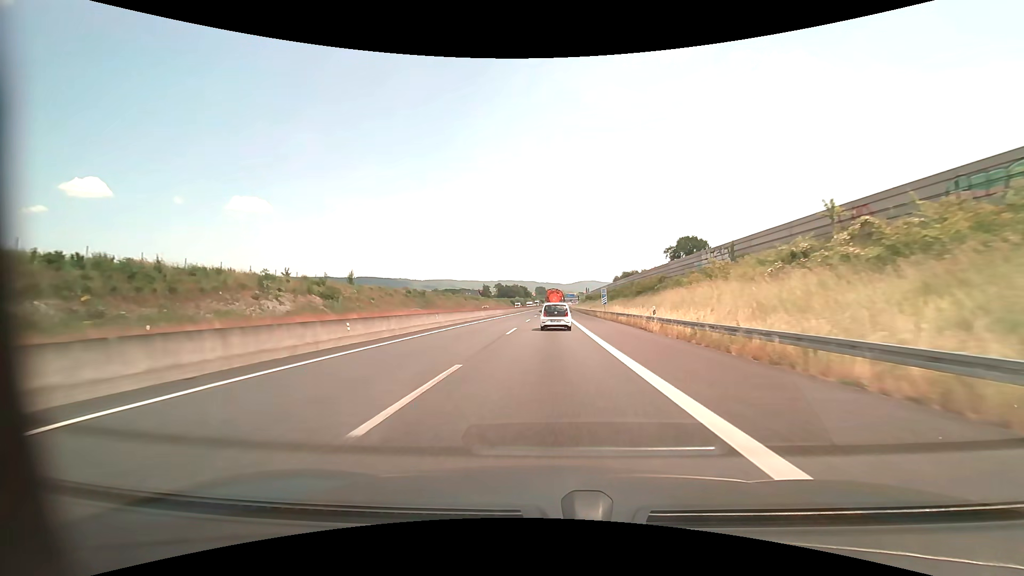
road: motorway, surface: asphalt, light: Day
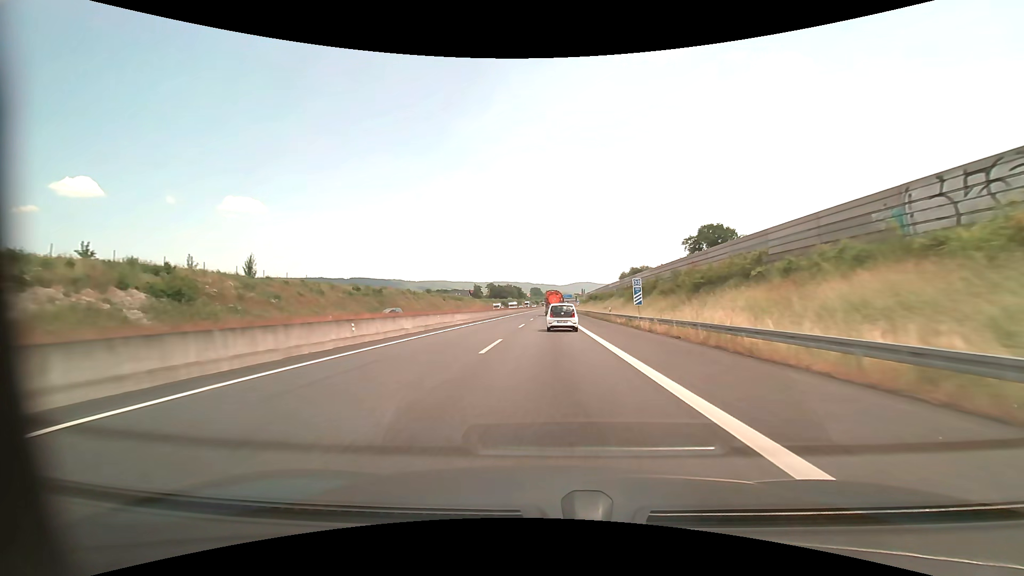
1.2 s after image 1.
(+0.1, +27.5) m; 0°
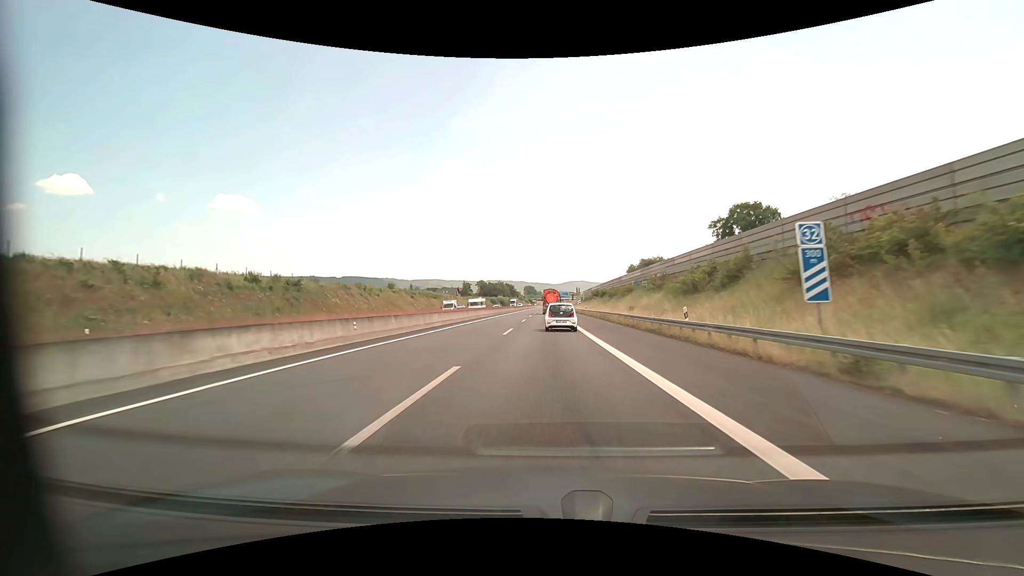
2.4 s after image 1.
(+0.2, +27.4) m; +1°
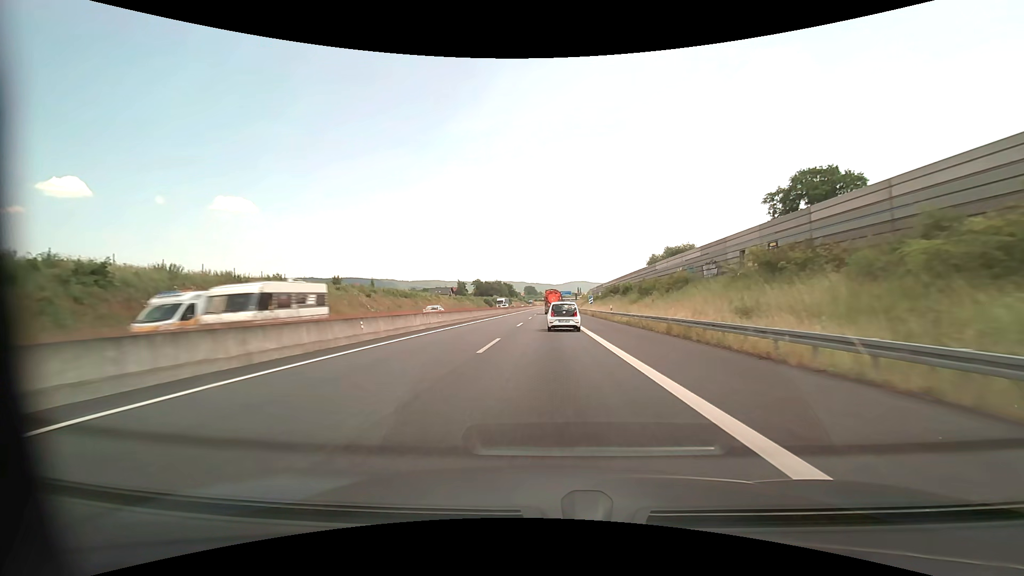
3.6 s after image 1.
(0.0, +27.3) m; 0°
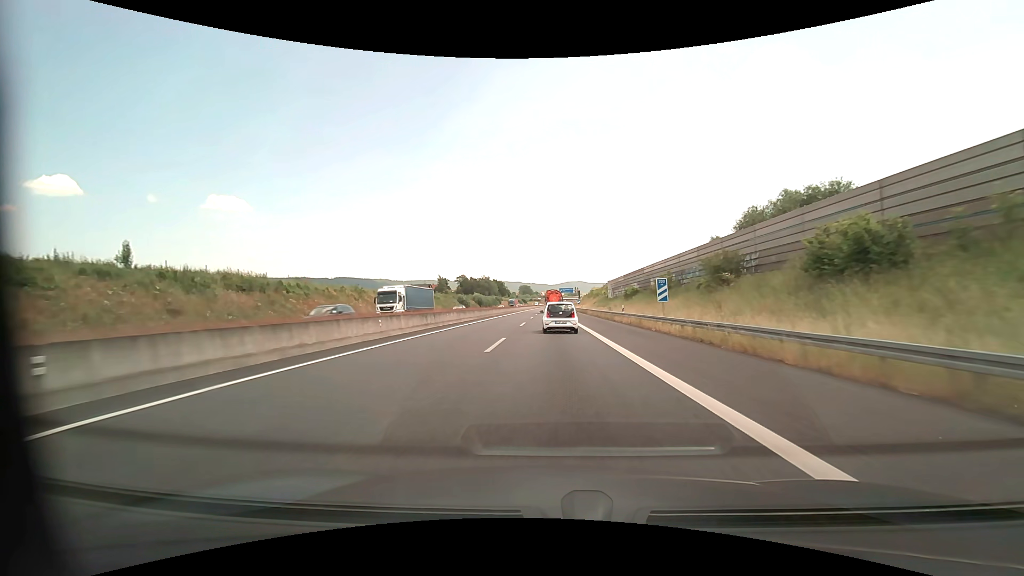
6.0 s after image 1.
(0.0, +54.2) m; 0°
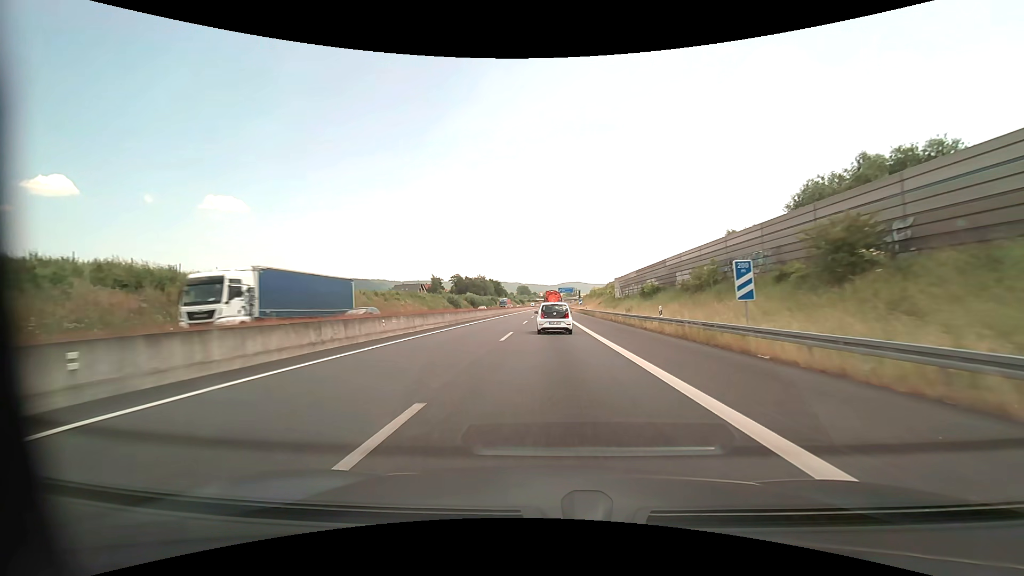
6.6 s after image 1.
(0.0, +13.4) m; 0°
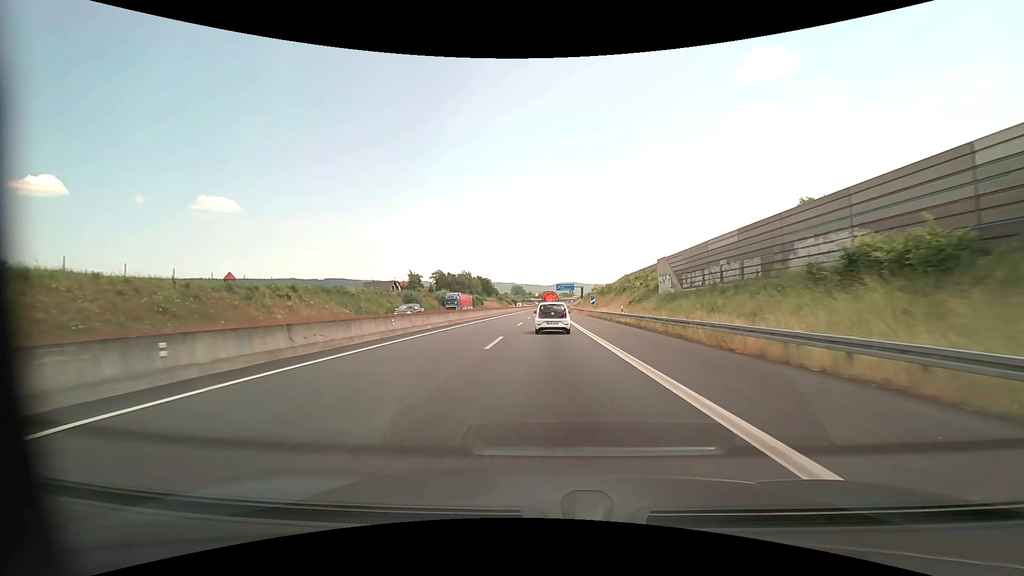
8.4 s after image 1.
(+0.2, +39.9) m; +1°
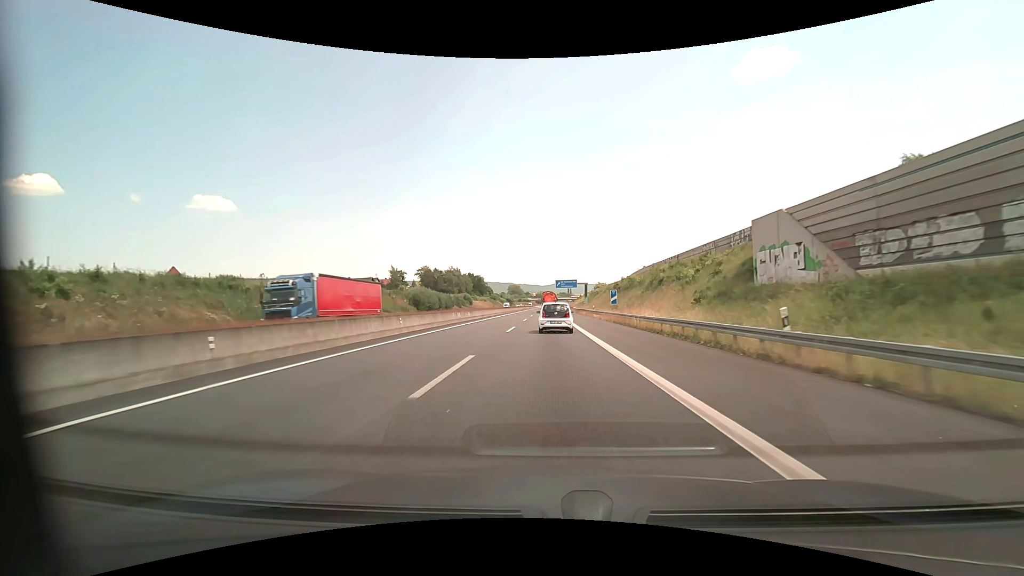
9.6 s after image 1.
(0.0, +26.3) m; 0°
(0, +10) (0, +20) (0, +30) (0, +40) (0, +50) (0, +60) (0, +70) (0, +80) (0, +90) (+1, +100) m
